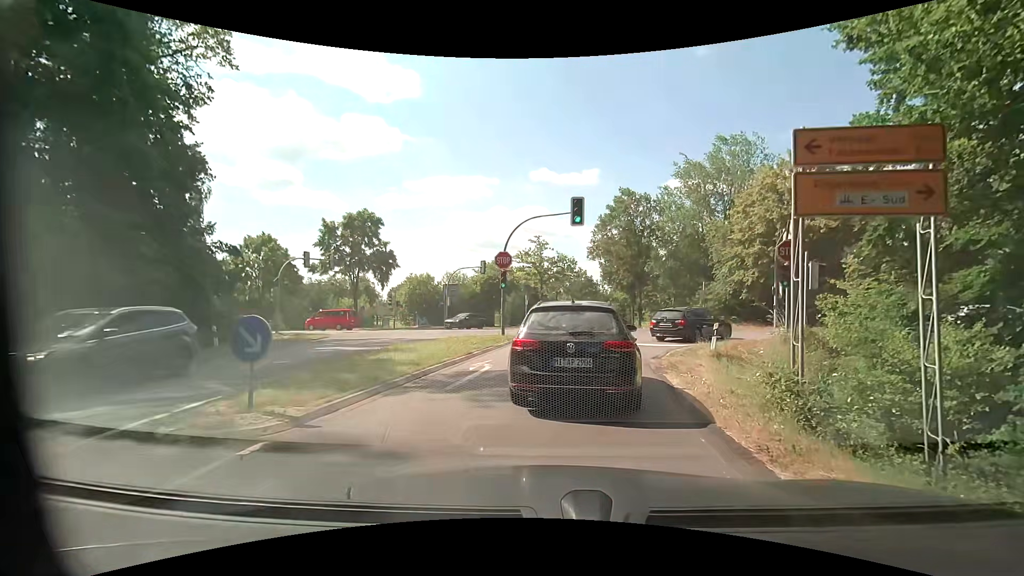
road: primary_link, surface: asphalt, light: Day
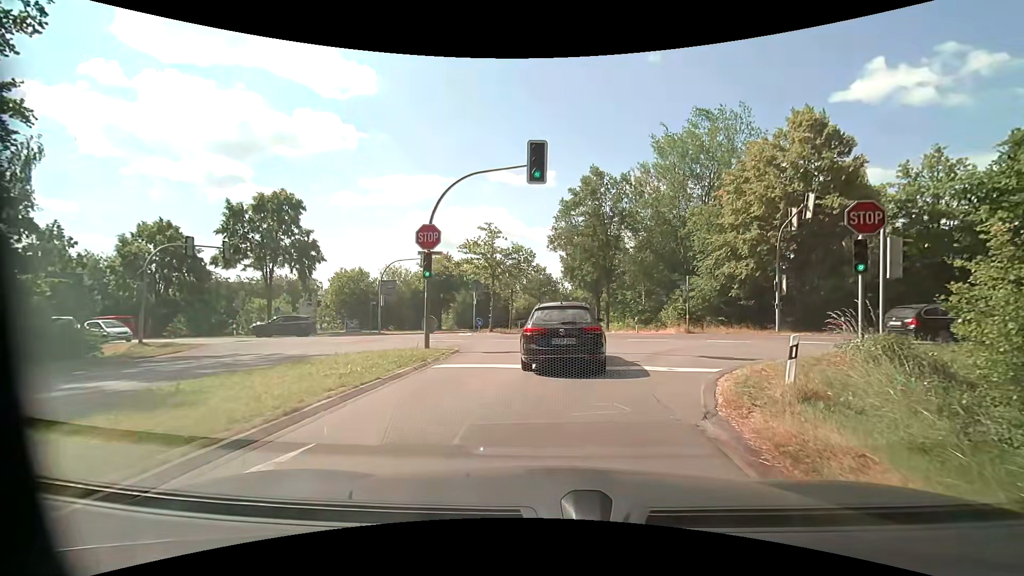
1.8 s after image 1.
(+0.2, +8.4) m; +3°
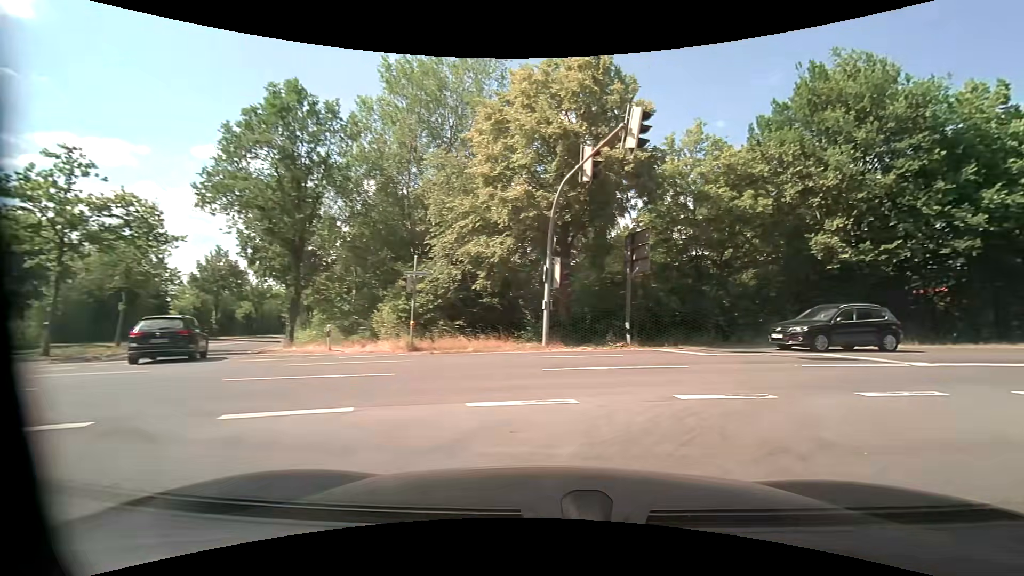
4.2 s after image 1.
(+3.0, +14.1) m; +32°
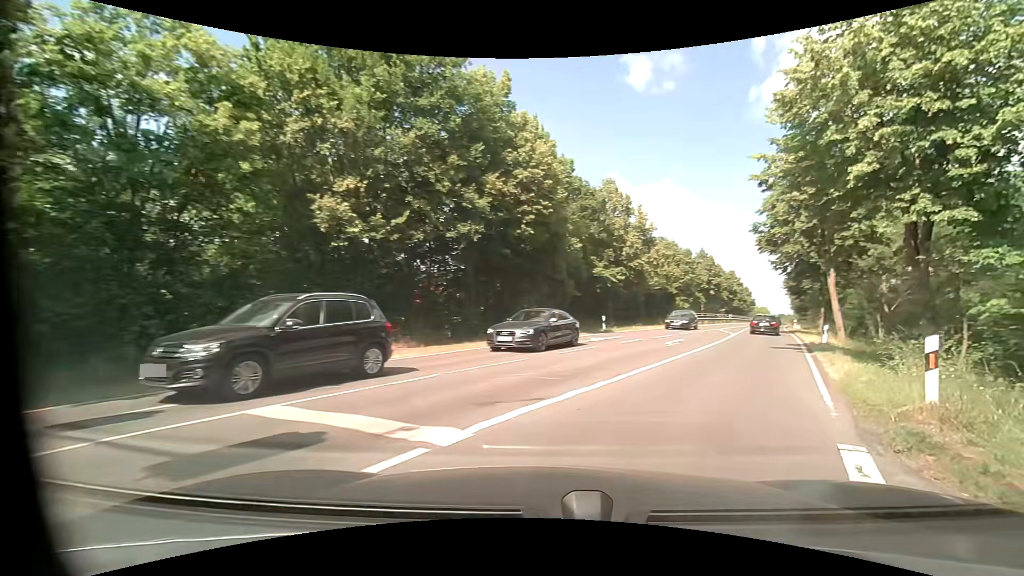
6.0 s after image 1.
(+4.6, +9.8) m; +49°
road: secondary
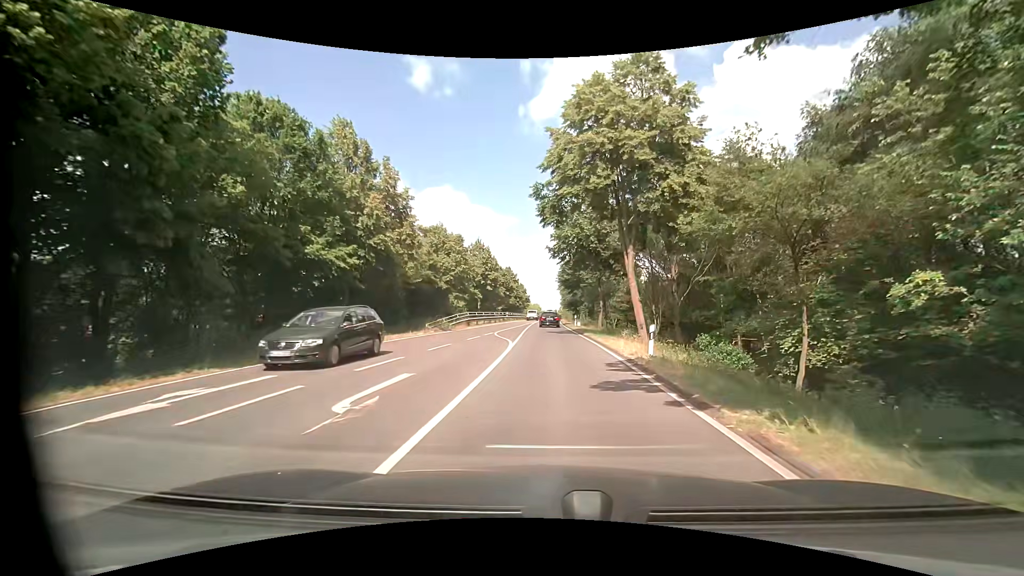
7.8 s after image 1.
(+4.3, +14.4) m; +23°
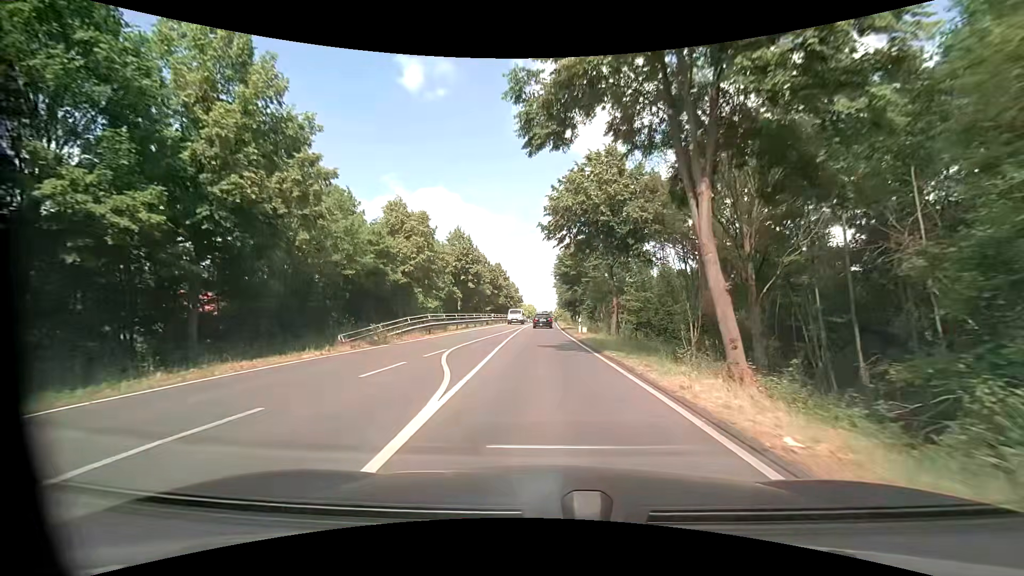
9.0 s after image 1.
(+0.3, +13.2) m; 0°
(0, +10) (0, +20) (0, +30) (0, +40) (0, +50) (0, +60) (0, +70) (+1, +80) (+1, +90) (+1, +100) m
